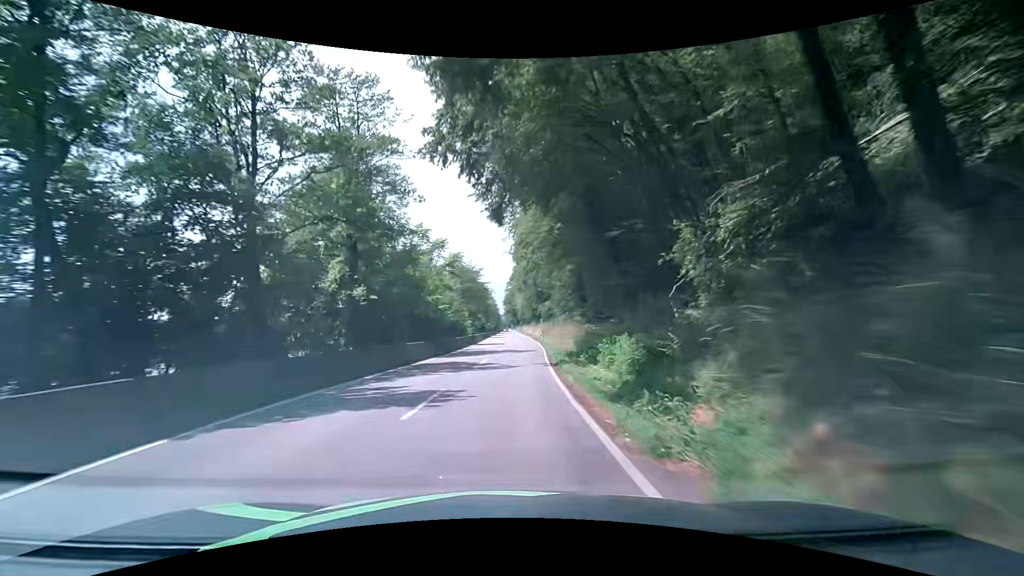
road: secondary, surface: asphalt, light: Day
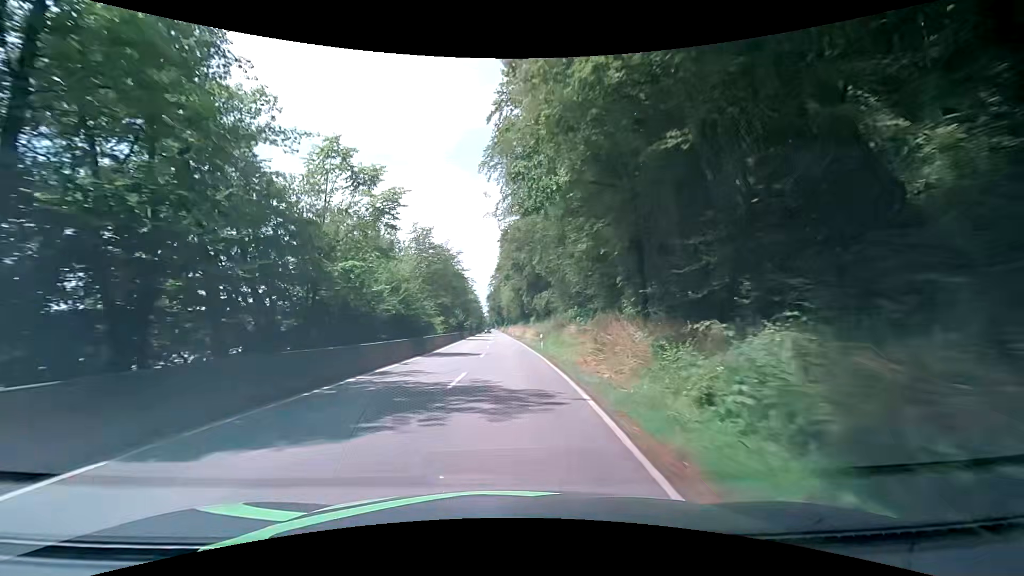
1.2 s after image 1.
(+0.3, +20.8) m; +2°
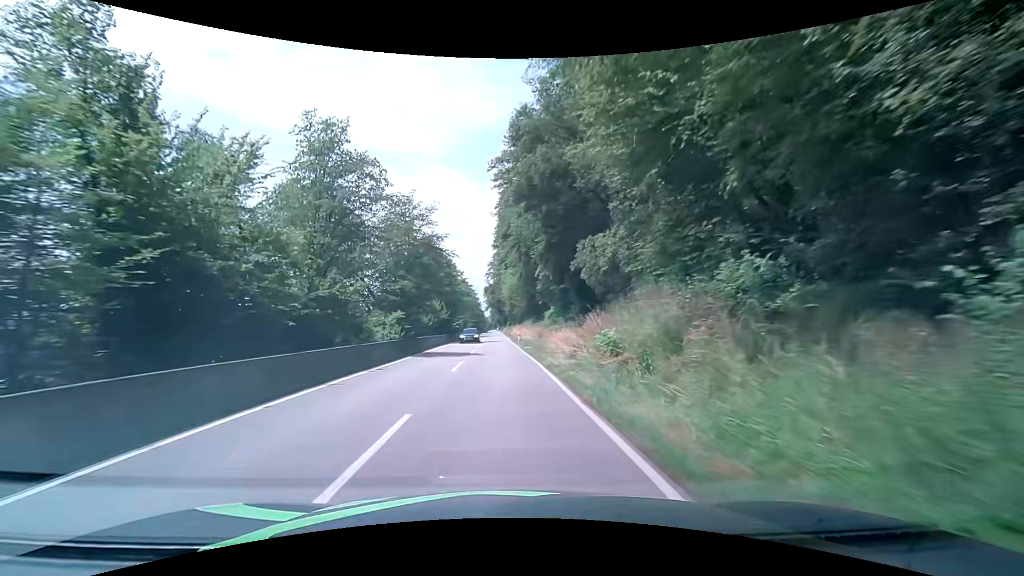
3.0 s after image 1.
(+0.2, +31.2) m; 0°
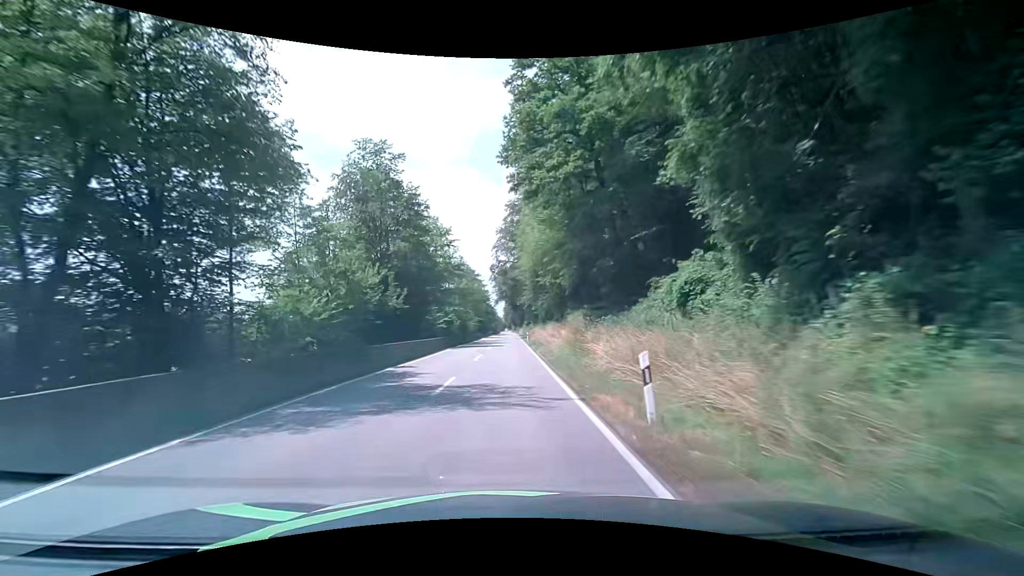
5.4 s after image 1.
(-0.7, +41.5) m; -1°
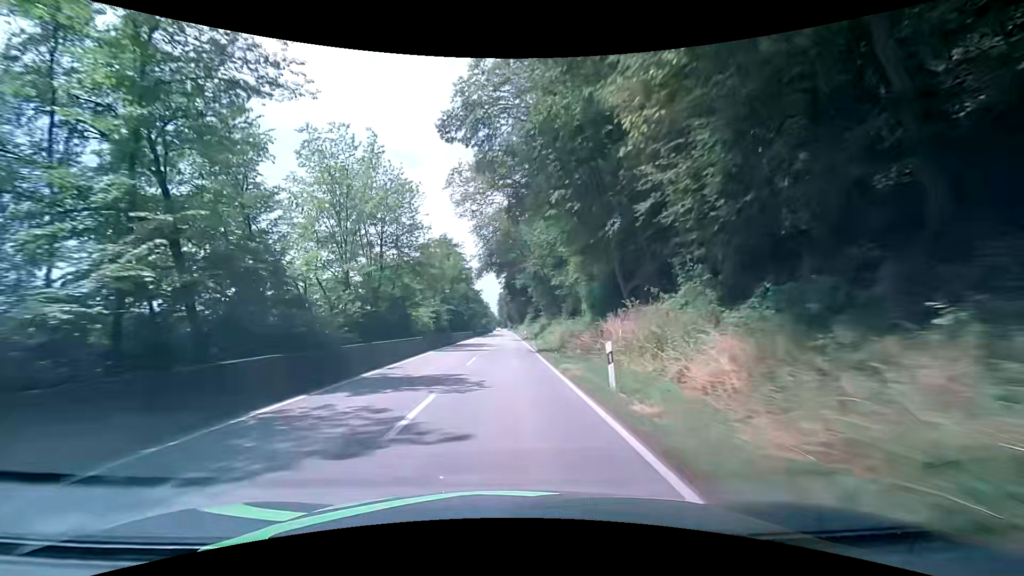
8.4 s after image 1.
(-0.5, +52.0) m; 0°
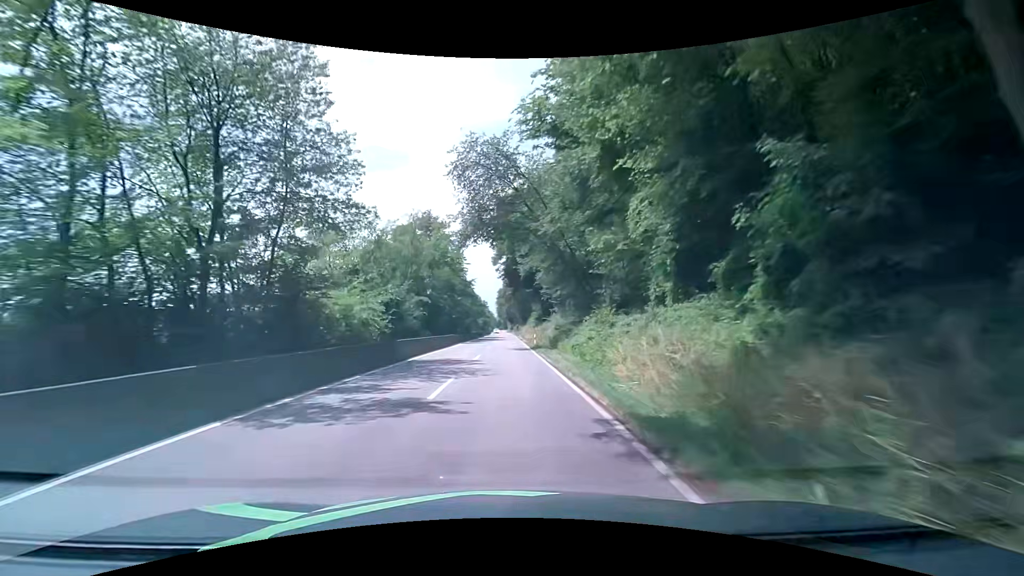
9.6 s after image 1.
(0.0, +20.8) m; 0°
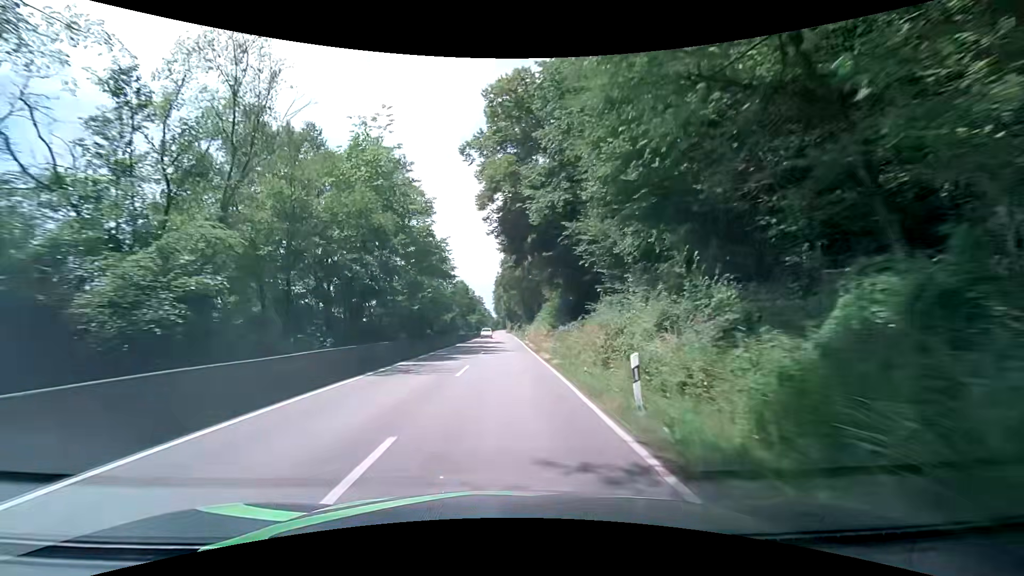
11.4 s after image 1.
(+0.2, +31.2) m; +1°
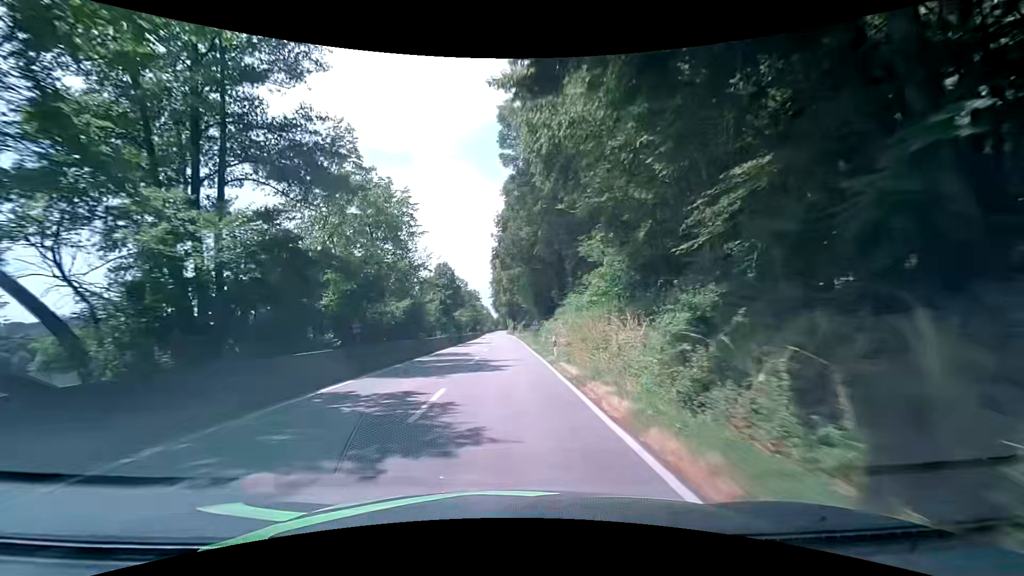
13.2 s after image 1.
(+0.1, +31.0) m; -1°
(0, +10) (0, +20) (0, +30) (0, +40) (0, +50) (0, +60) (0, +70) (0, +80) (0, +90) (0, +100) m
